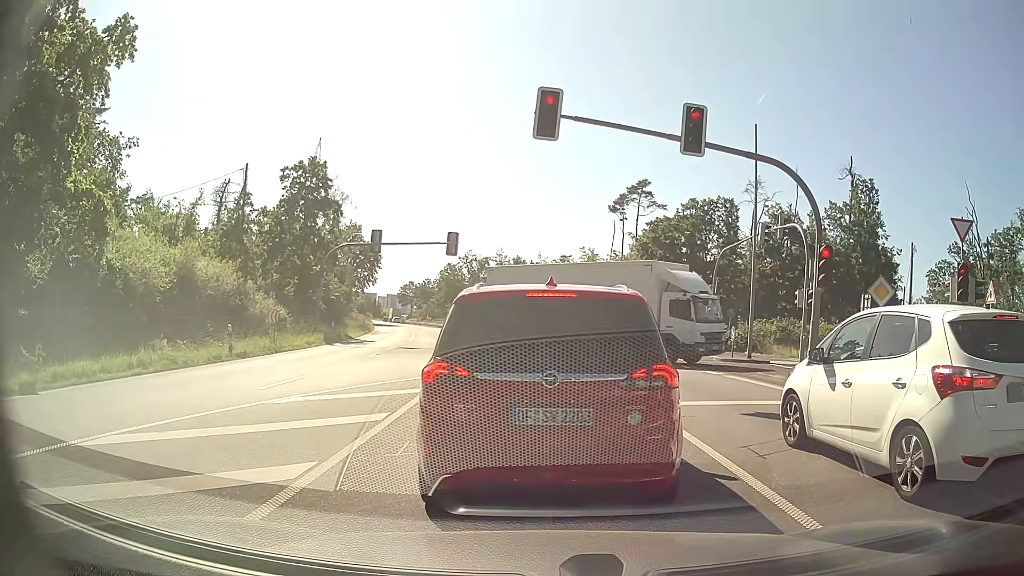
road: primary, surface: asphalt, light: Day
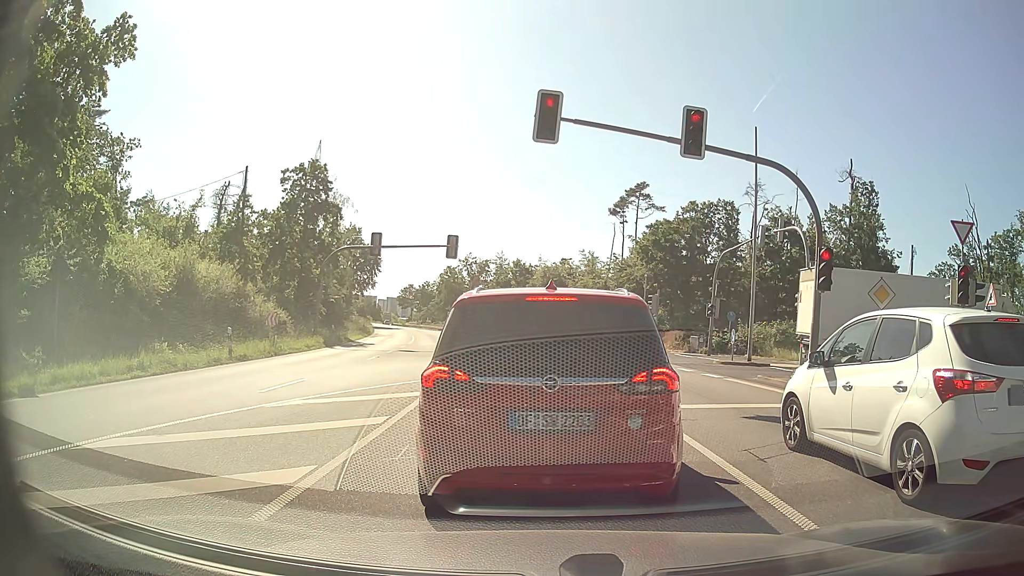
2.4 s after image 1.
(0.0, +0.1) m; 0°
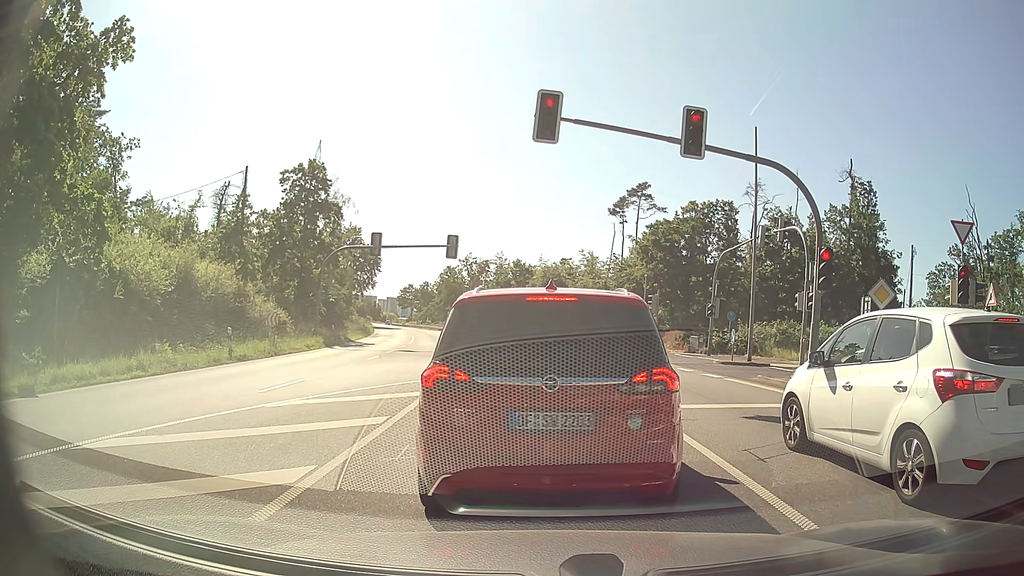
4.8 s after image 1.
(0.0, 0.0) m; 0°
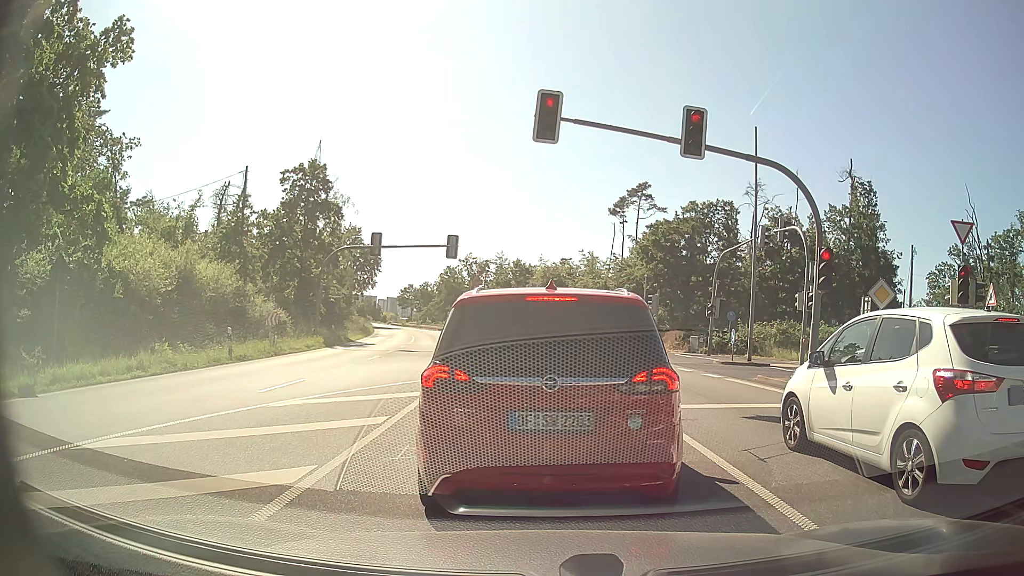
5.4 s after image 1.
(0.0, 0.0) m; 0°
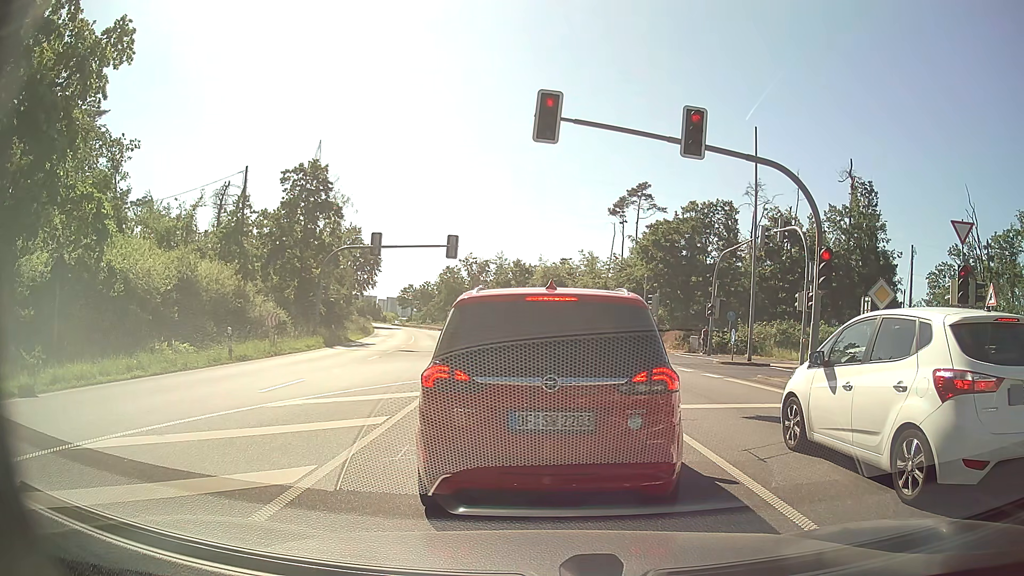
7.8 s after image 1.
(0.0, 0.0) m; 0°
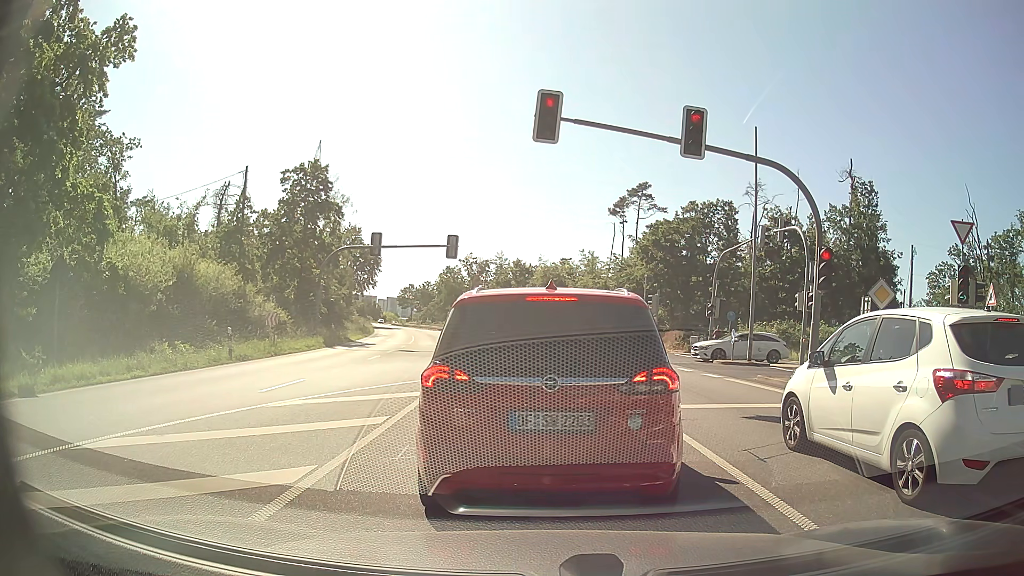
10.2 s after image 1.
(0.0, 0.0) m; 0°
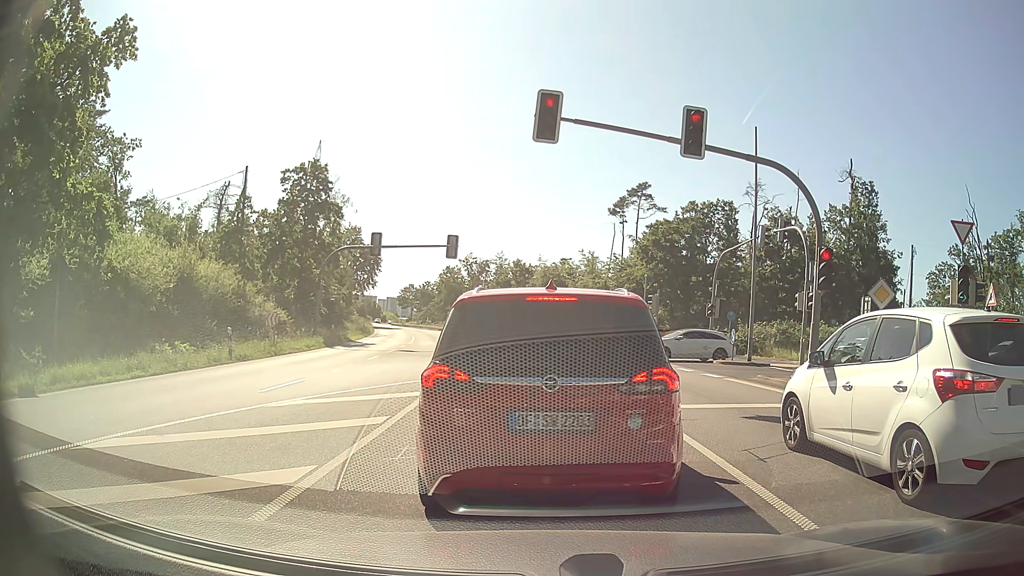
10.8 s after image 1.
(0.0, 0.0) m; 0°
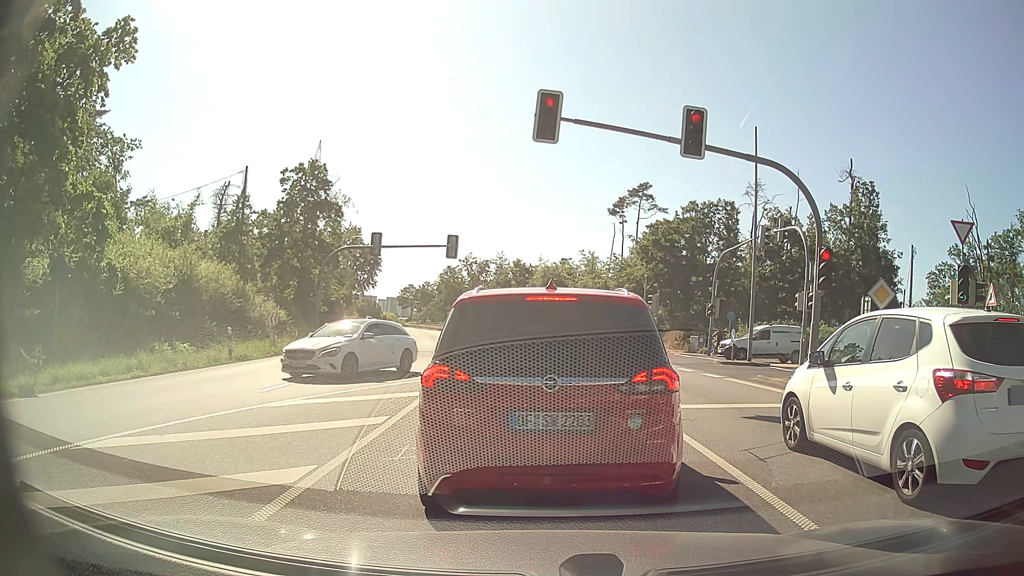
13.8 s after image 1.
(0.0, 0.0) m; 0°
(0, +10) (0, +20) (0, +30) (-1, +40) (-2, +50) (-4, +60) (-5, +70) (-7, +79) (-9, +89) (-11, +99) m
